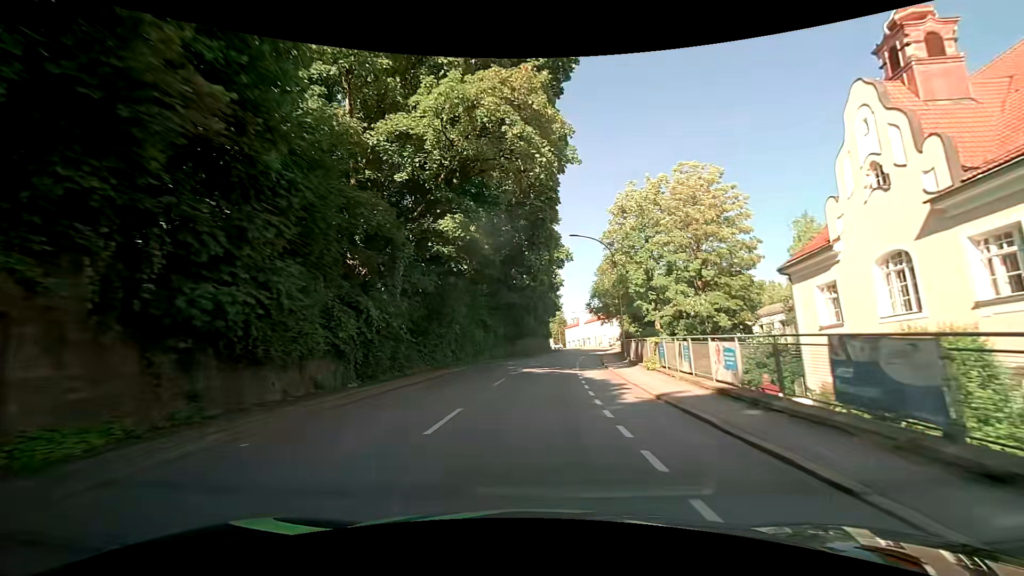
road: tertiary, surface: asphalt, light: Day
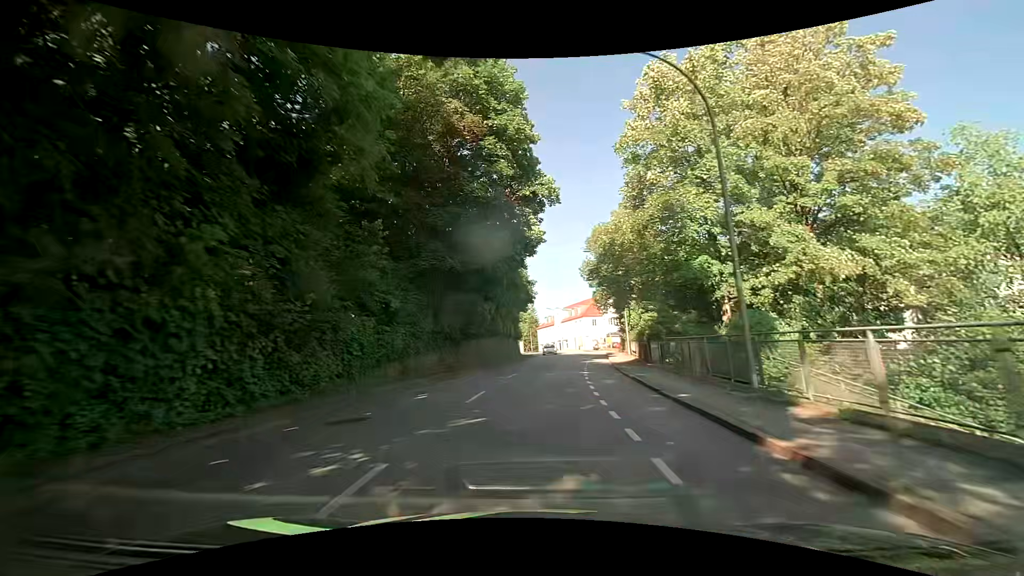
(+0.6, +22.8) m; +4°
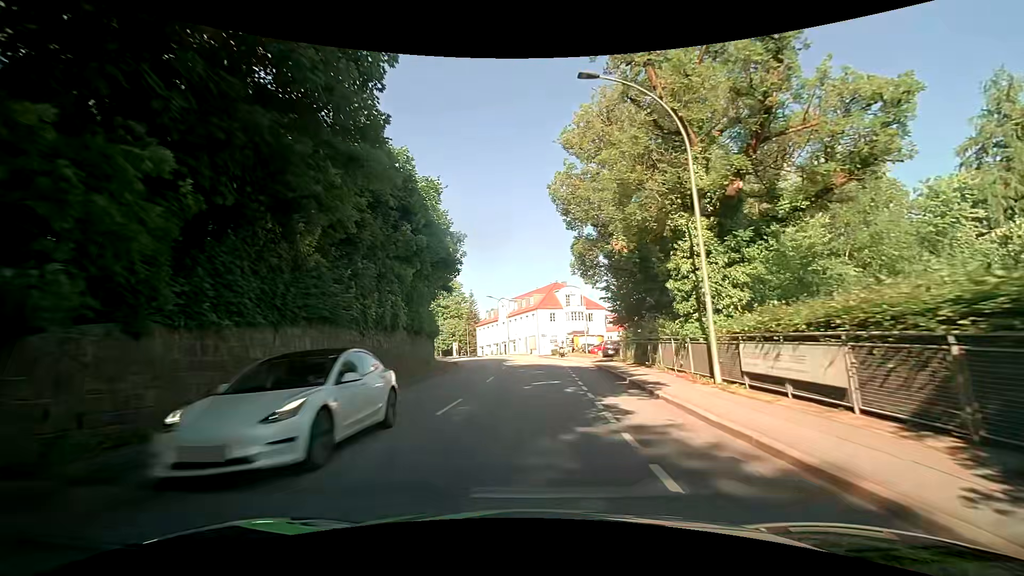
(+1.3, +28.2) m; +6°
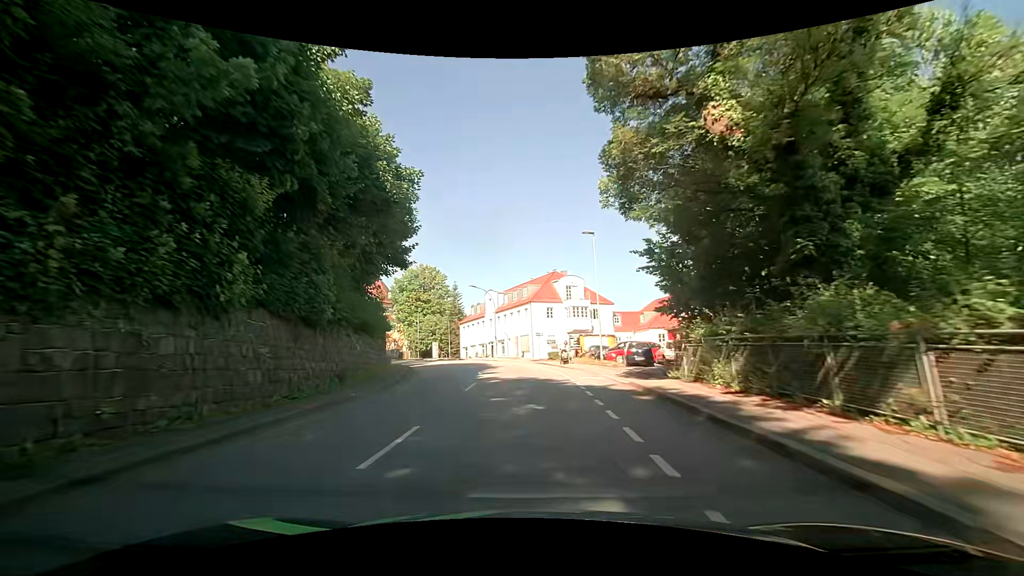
(0.0, +13.5) m; +1°
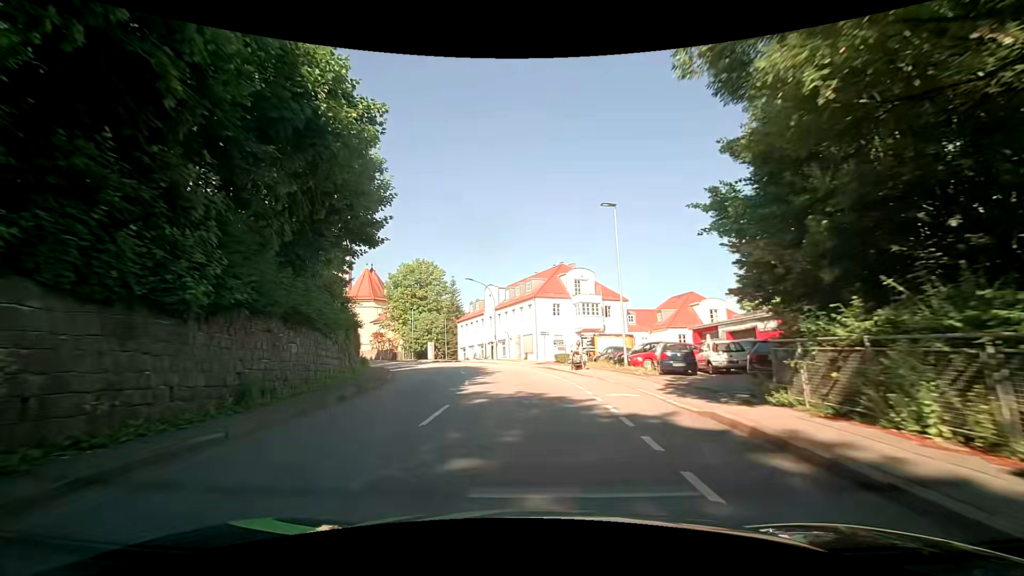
(-0.1, +6.7) m; -1°
